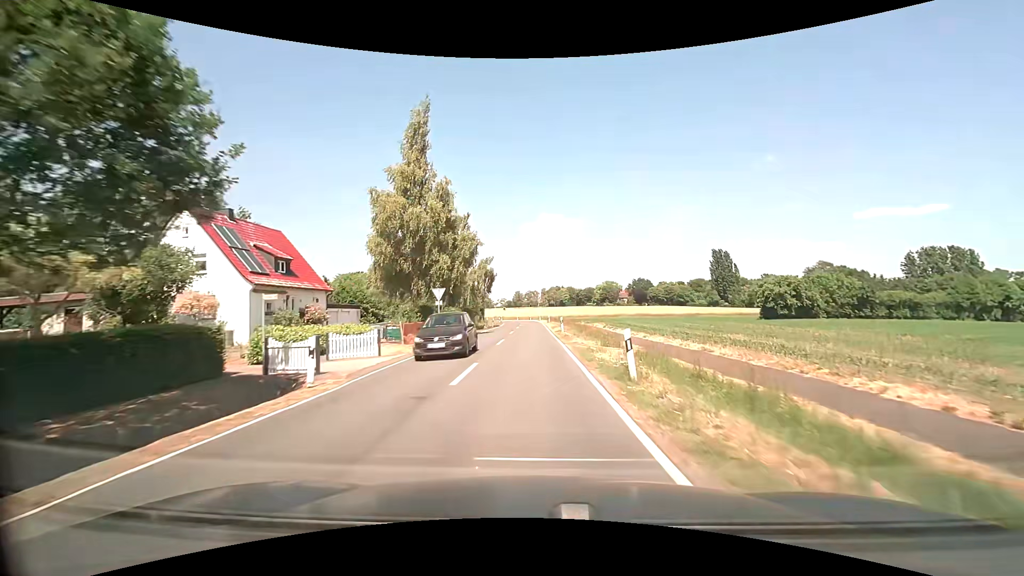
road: secondary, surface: asphalt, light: Day
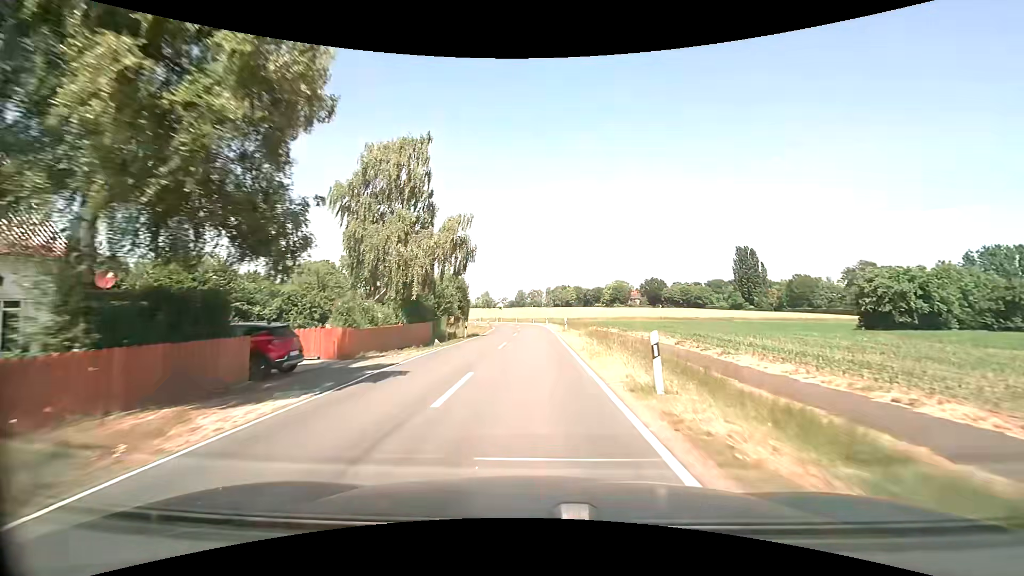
(-0.1, +26.3) m; -1°
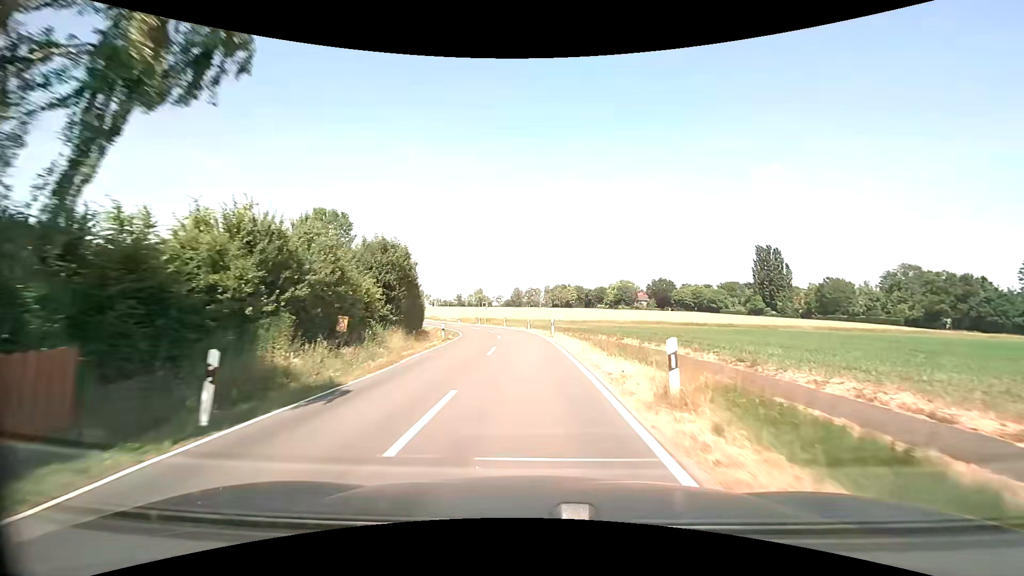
(0.0, +26.4) m; 0°
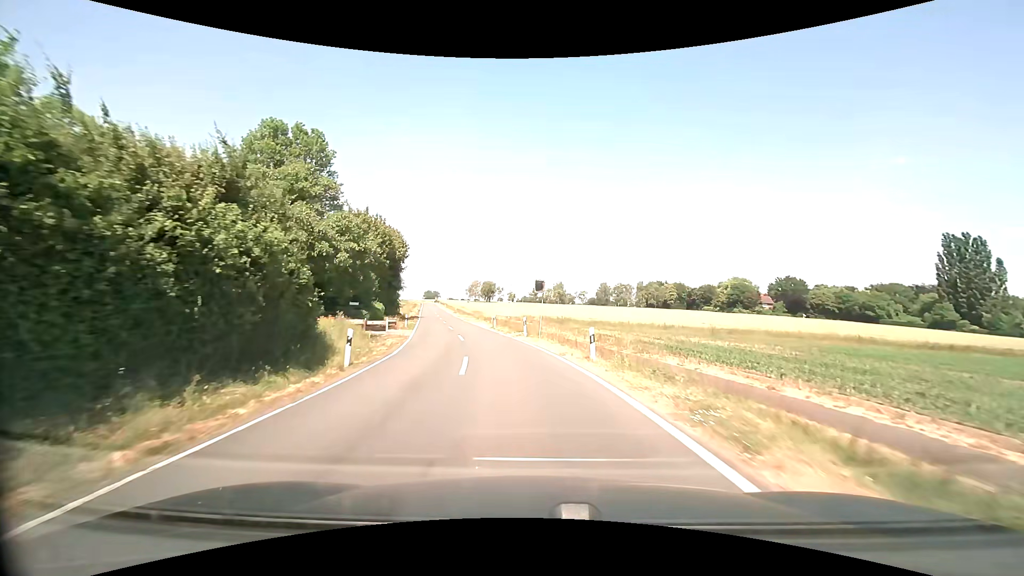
(-2.2, +42.6) m; -9°
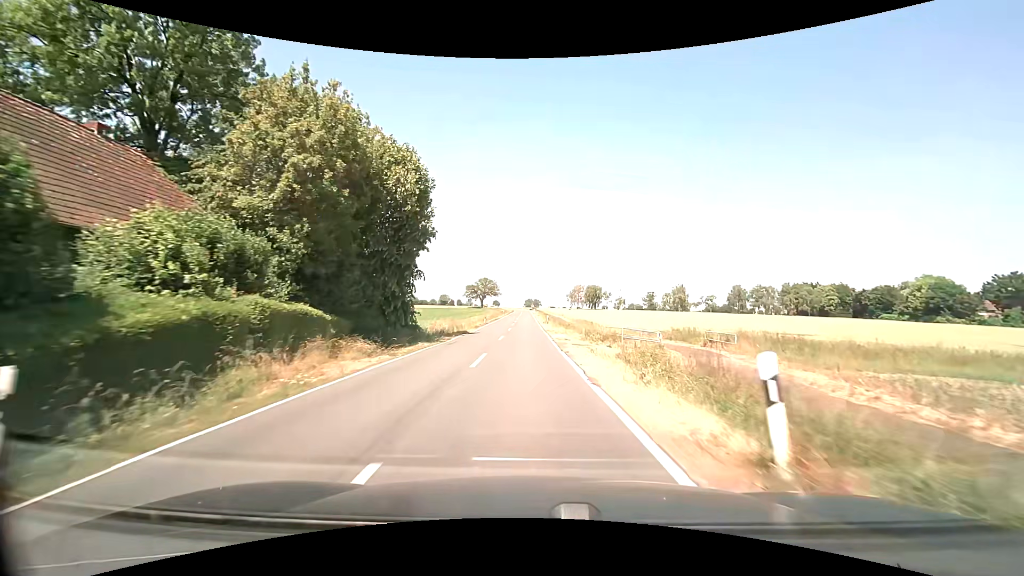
(-4.0, +34.9) m; -12°
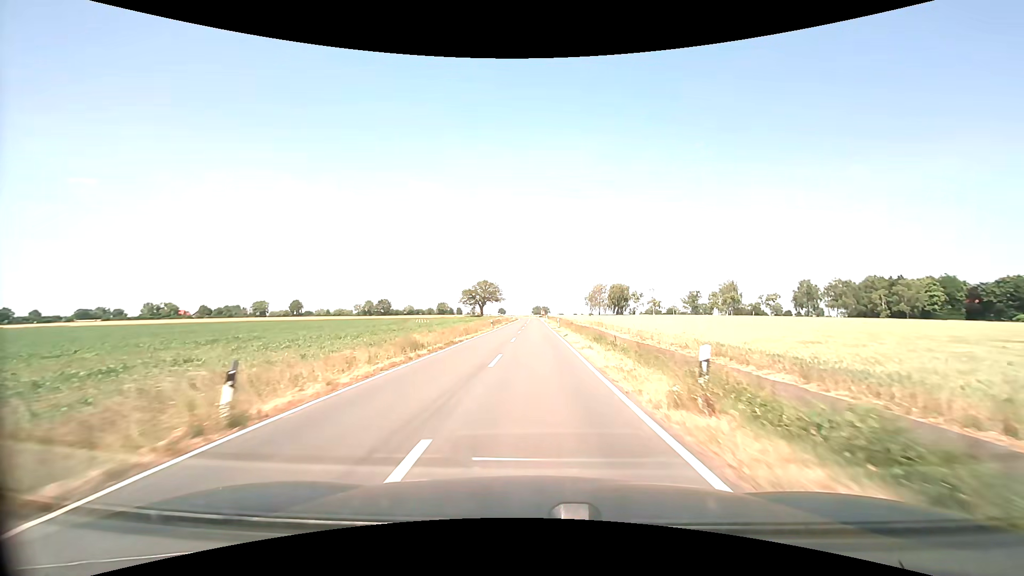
(-0.9, +47.6) m; -1°
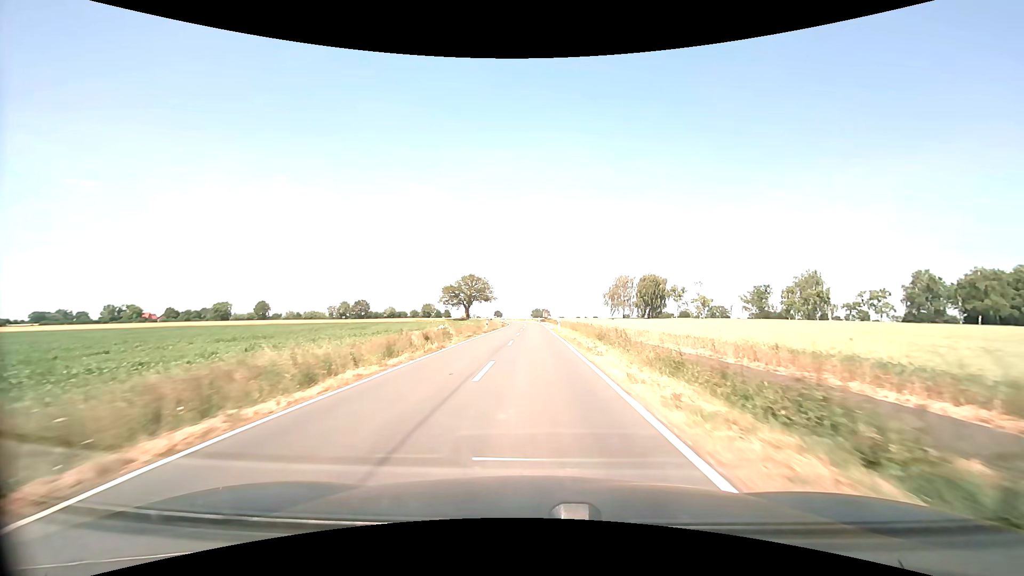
(+0.1, +51.8) m; 0°
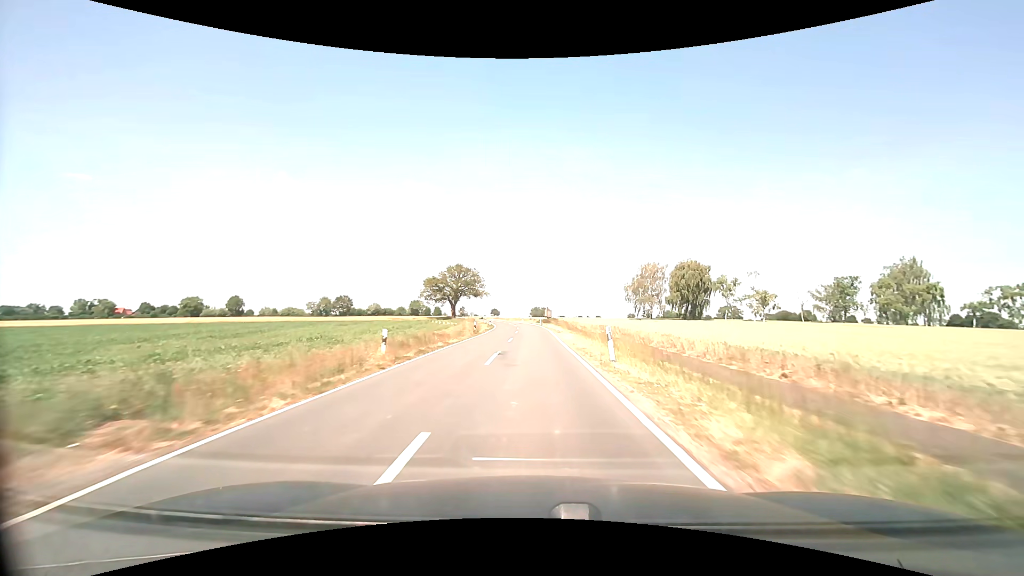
(-0.1, +32.6) m; 0°
(0, +10) (0, +20) (0, +30) (0, +40) (-1, +50) (-1, +60) (-2, +70) (-3, +80) (-4, +90) (-6, +100) m
